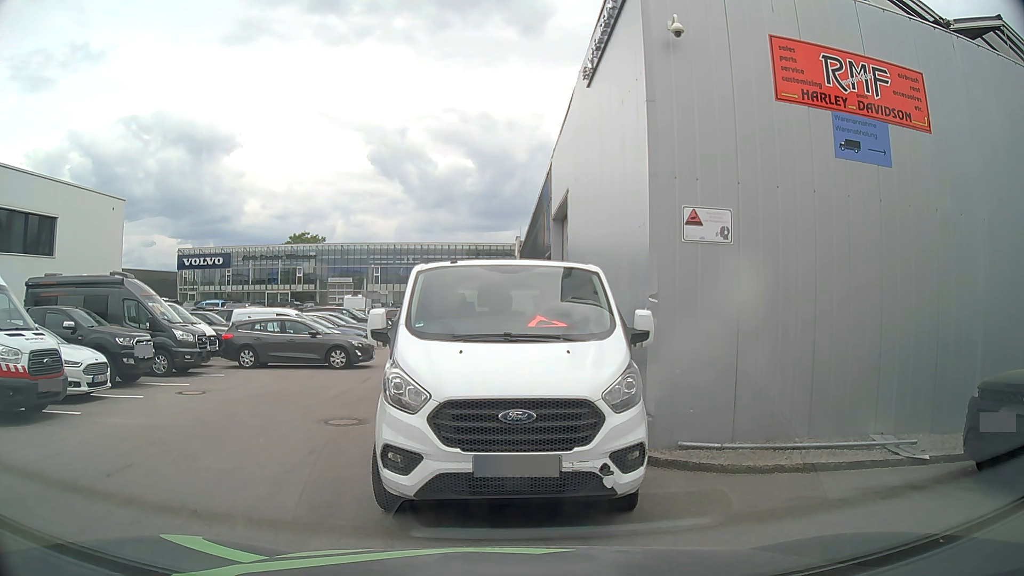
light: Day
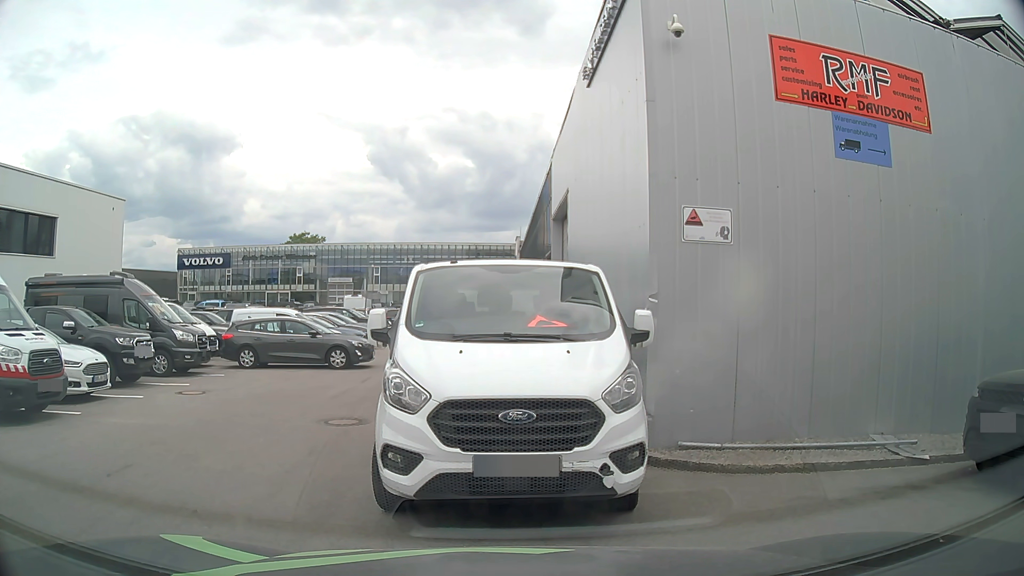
(0.0, 0.0) m; 0°
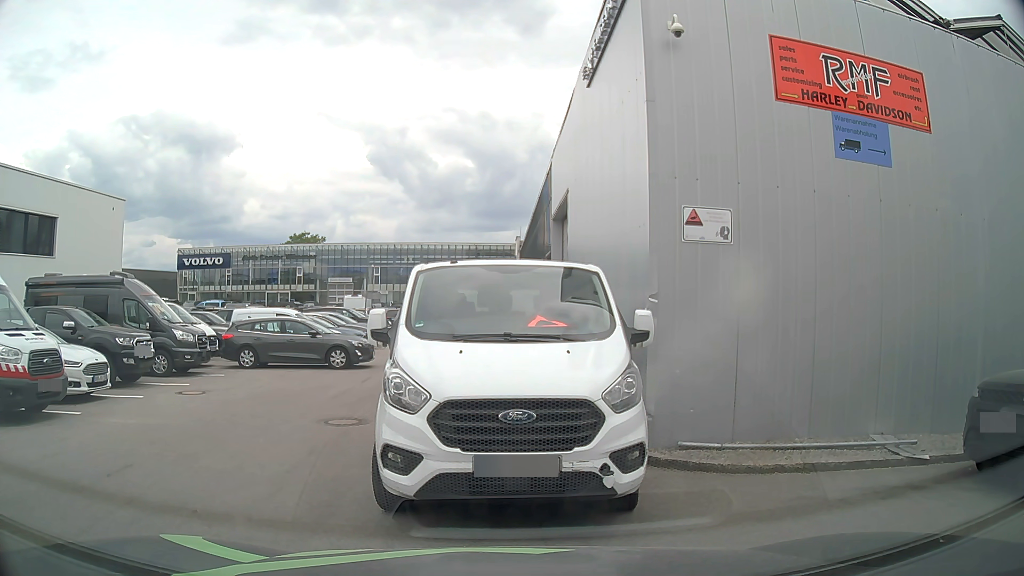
(0.0, 0.0) m; 0°
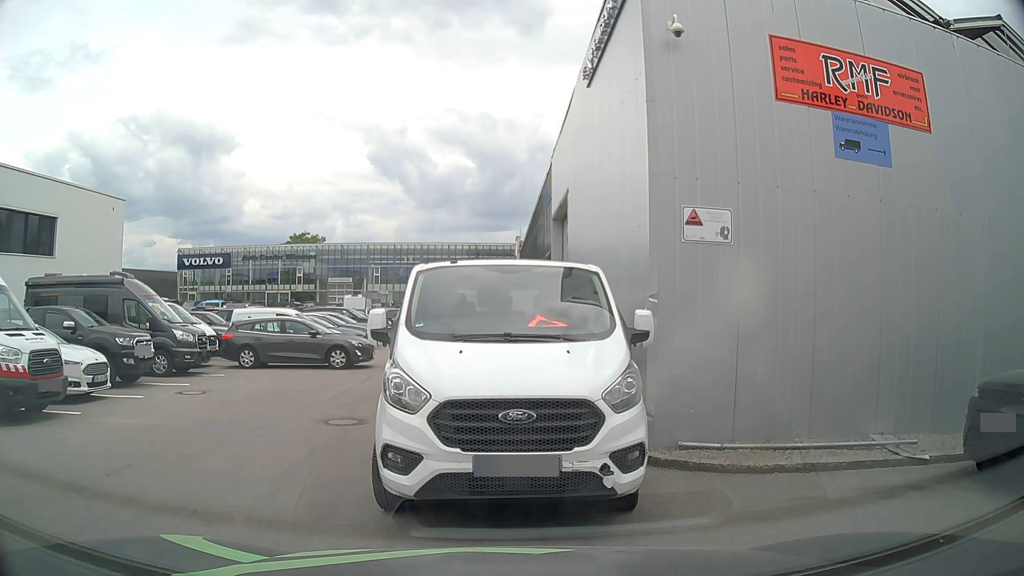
(0.0, 0.0) m; 0°
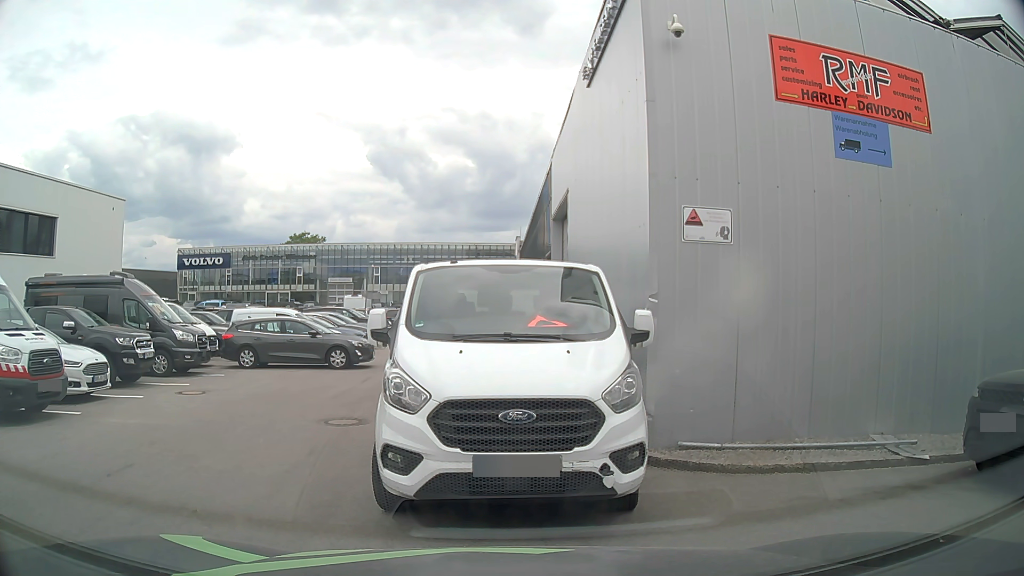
(0.0, 0.0) m; 0°
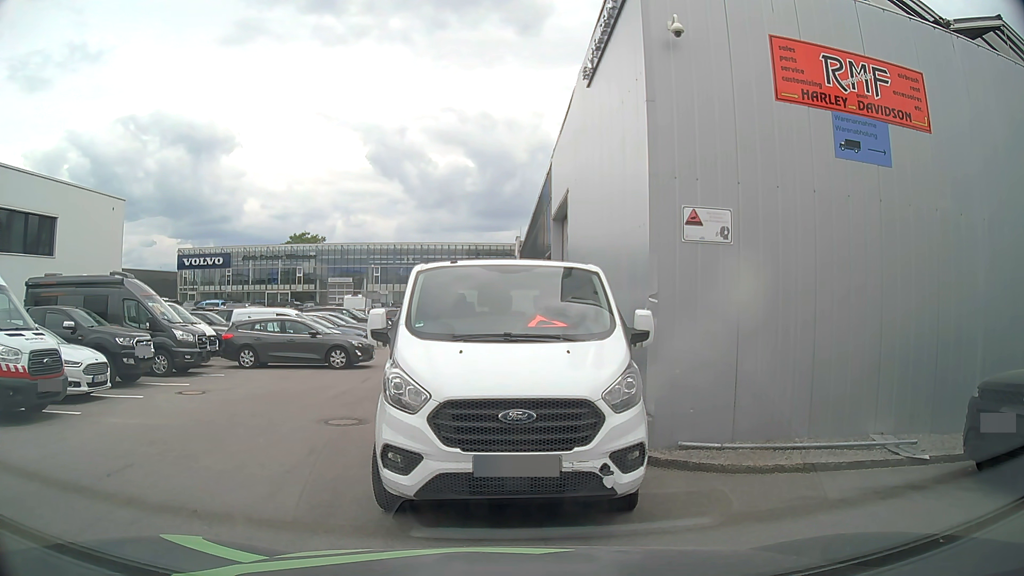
(0.0, 0.0) m; 0°
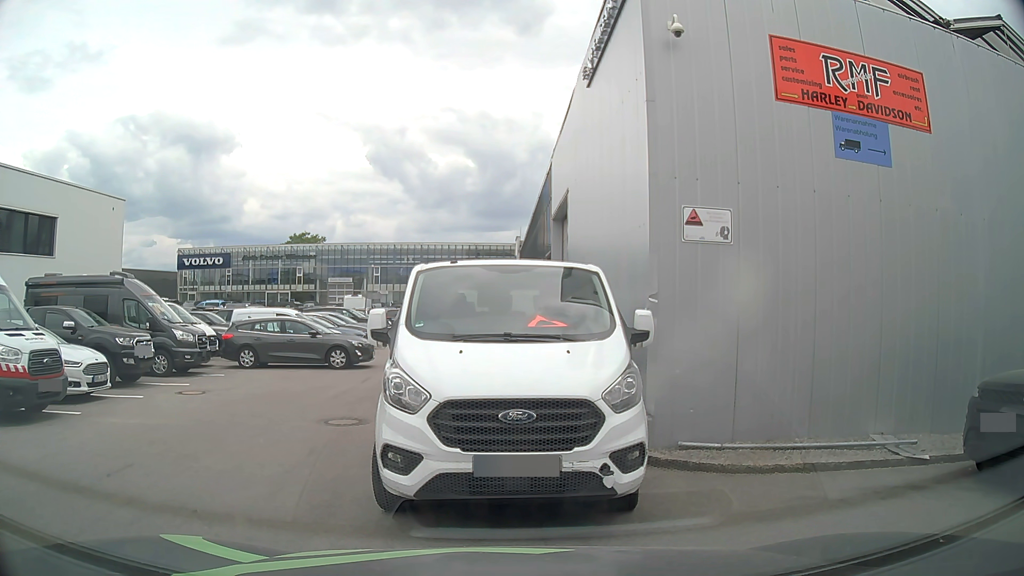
(0.0, 0.0) m; 0°
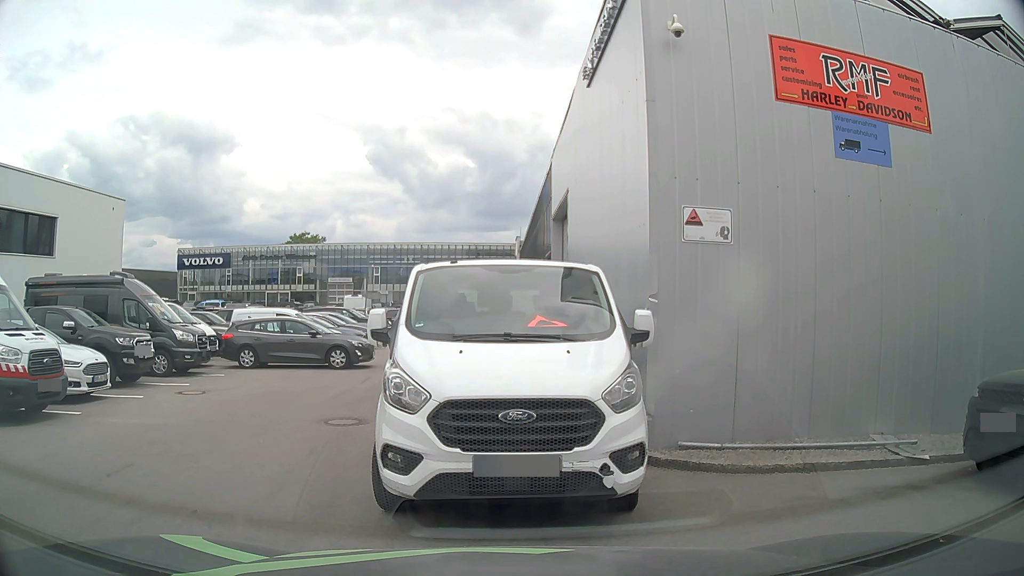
(0.0, 0.0) m; 0°
